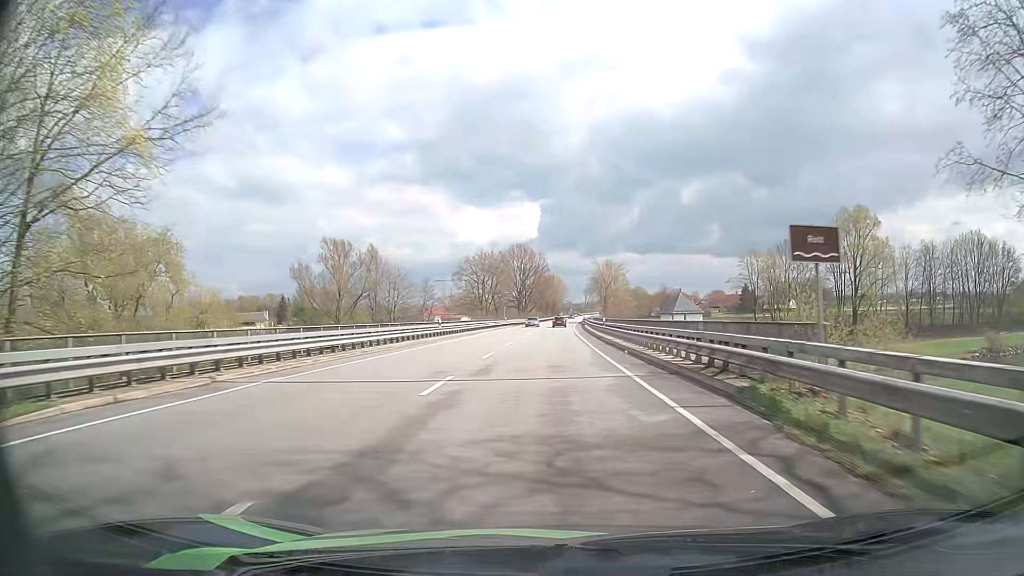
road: primary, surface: asphalt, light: Day
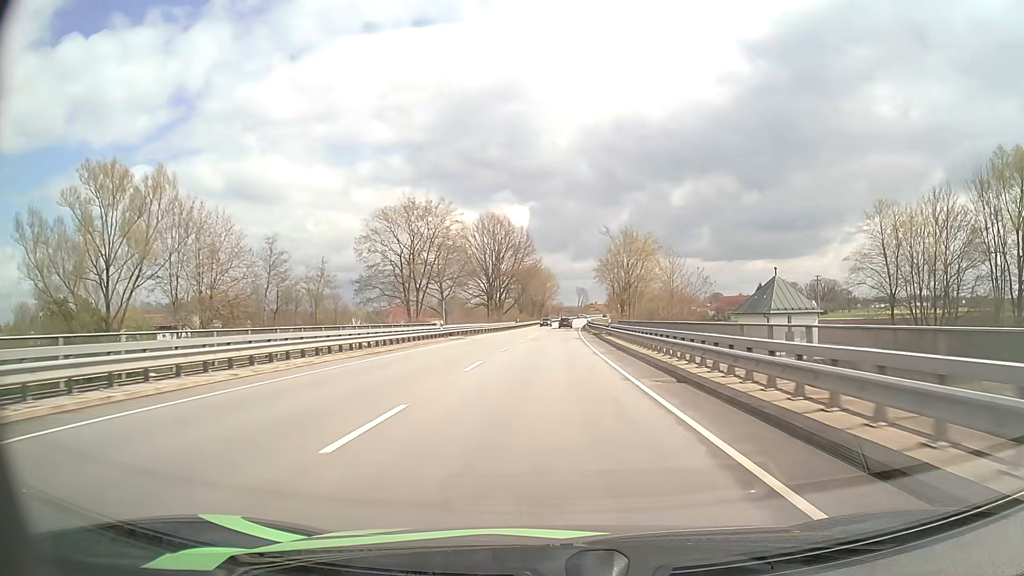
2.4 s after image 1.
(+0.8, +50.2) m; +1°
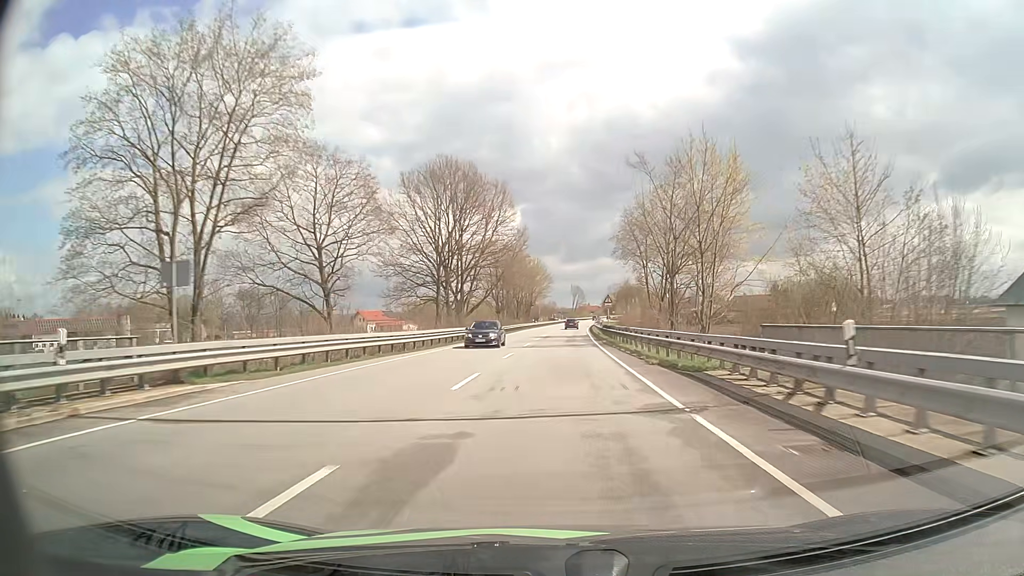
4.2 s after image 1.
(+0.3, +38.1) m; +1°
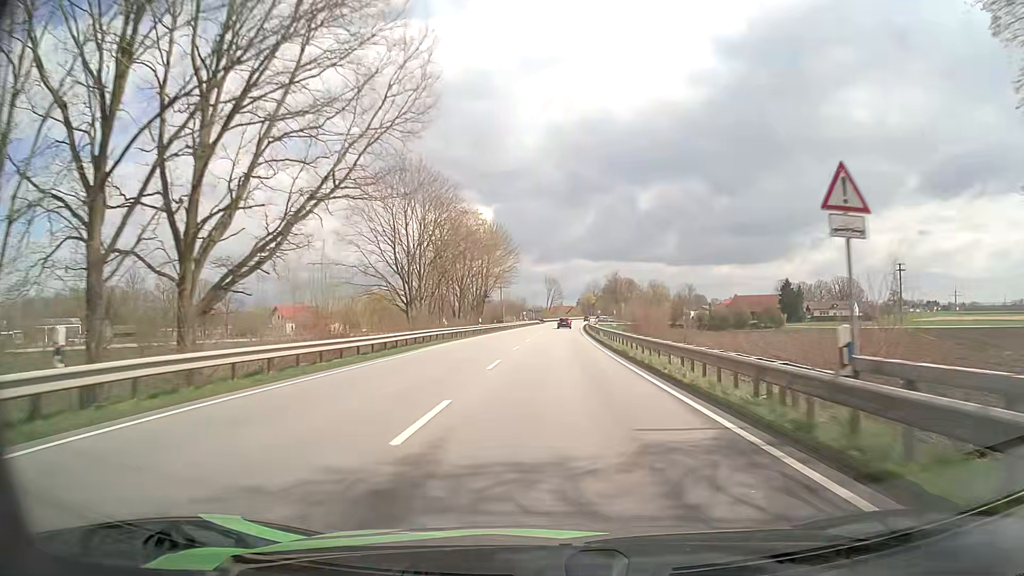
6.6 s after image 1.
(+0.8, +51.2) m; +2°
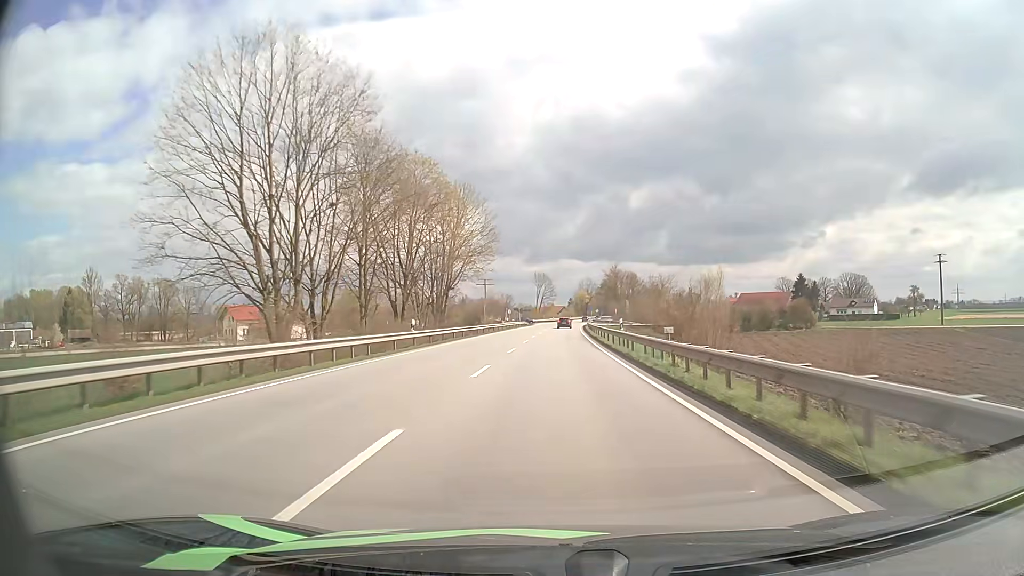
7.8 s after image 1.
(+0.4, +25.3) m; +1°
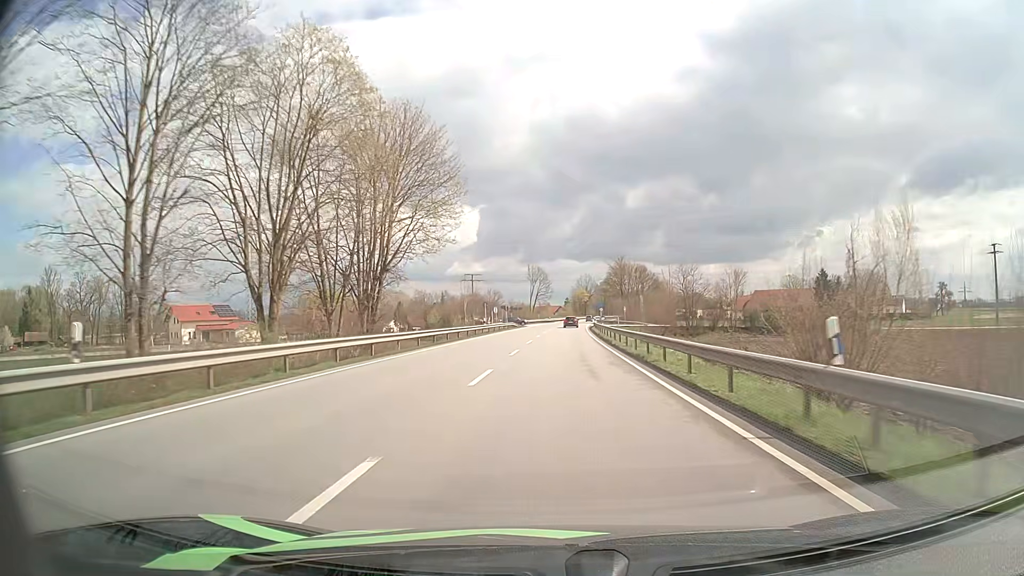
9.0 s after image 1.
(+0.1, +24.4) m; 0°
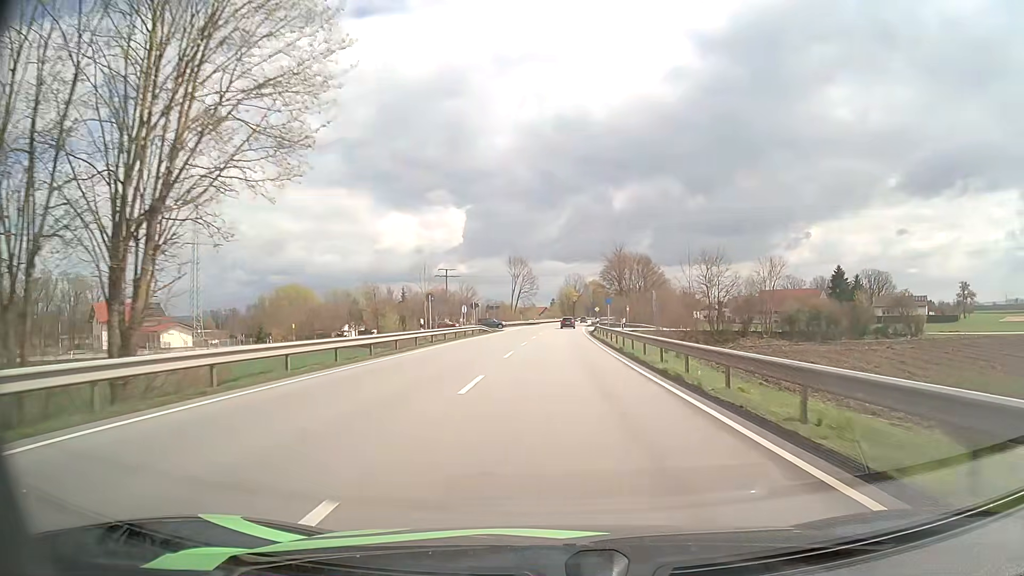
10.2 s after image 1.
(+0.1, +23.8) m; +1°
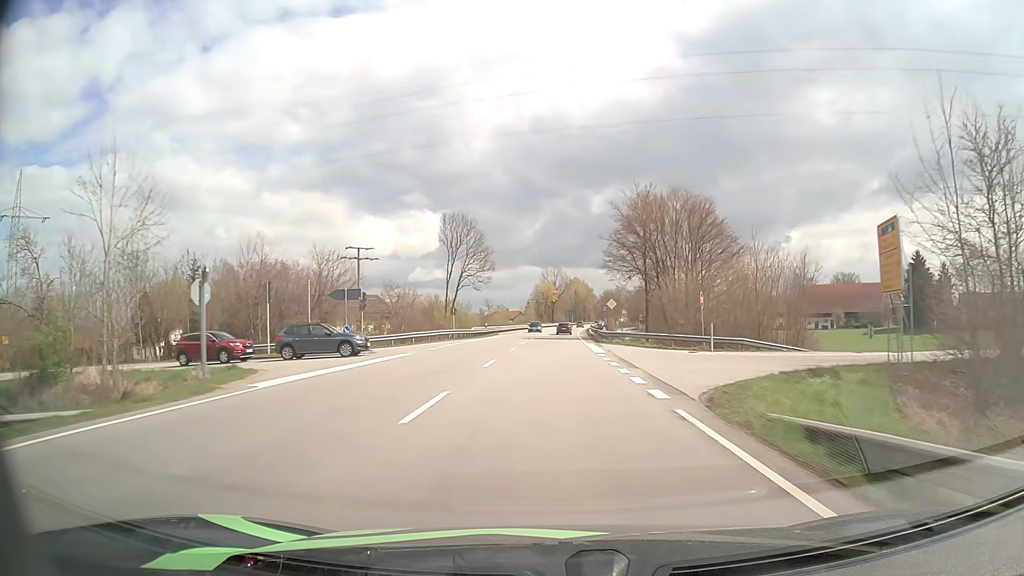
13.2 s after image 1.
(+1.4, +59.7) m; +2°
(0, +10) (0, +20) (0, +30) (+1, +40) (+1, +50) (+1, +60) (+1, +70) (+2, +80) (+2, +90) (+3, +100) m
